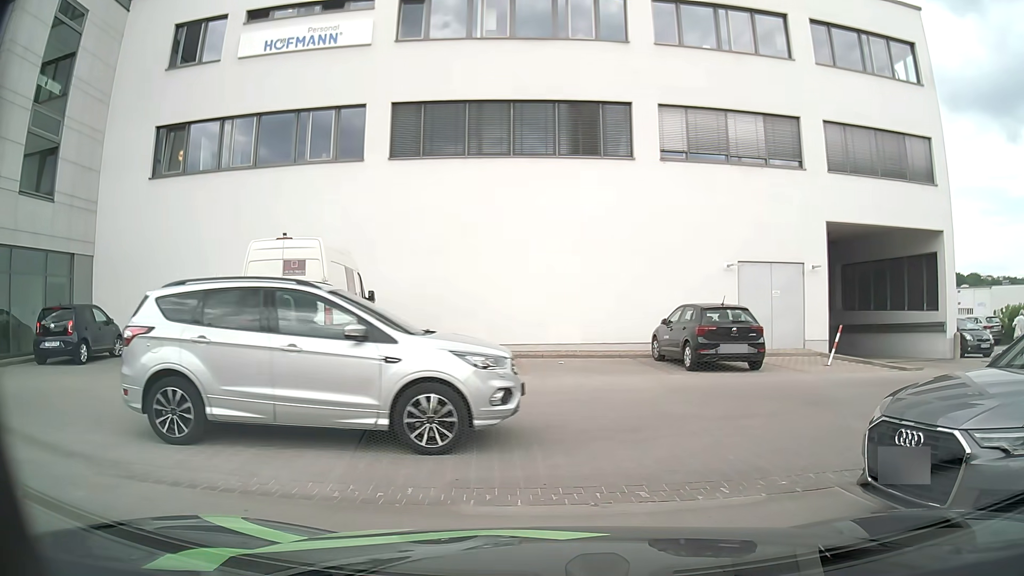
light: Day
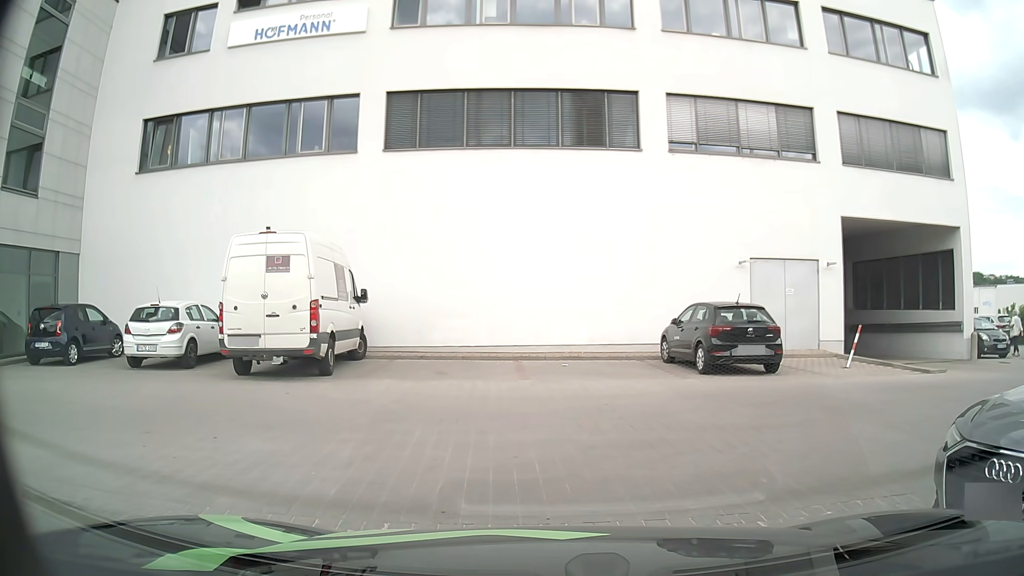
(0.0, +1.0) m; 0°
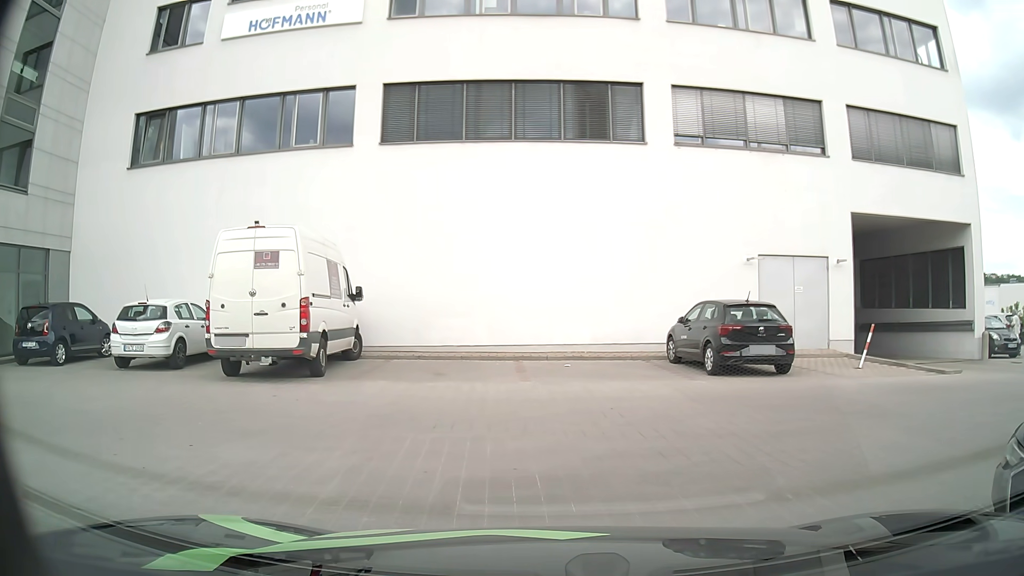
(0.0, +0.6) m; 0°
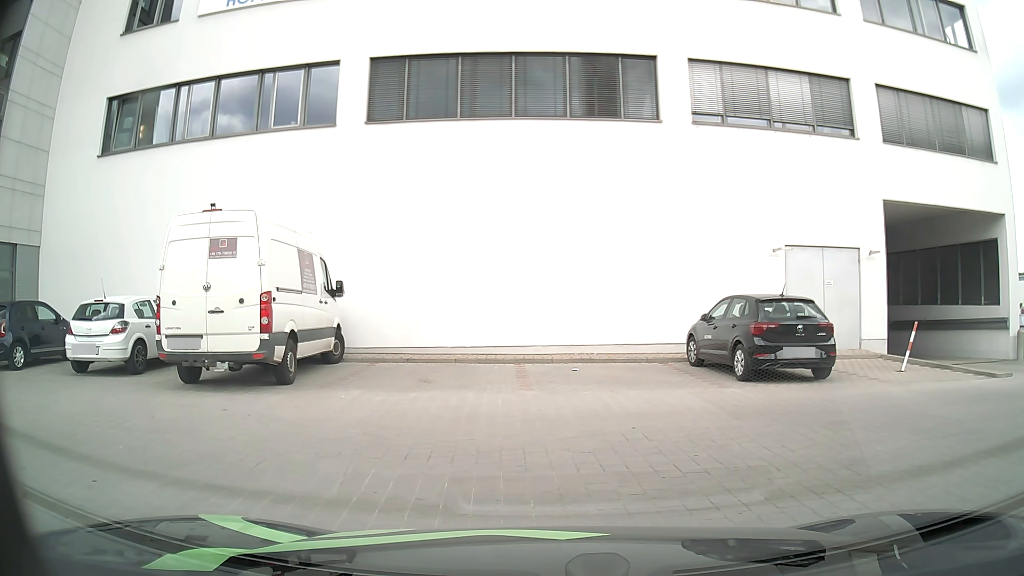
(0.0, +1.8) m; 0°
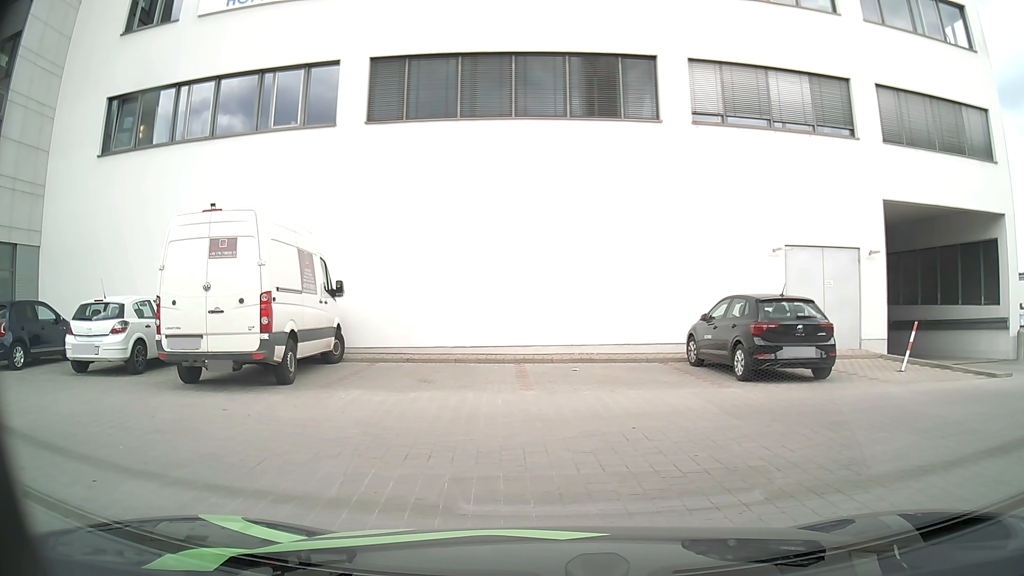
(0.0, 0.0) m; 0°
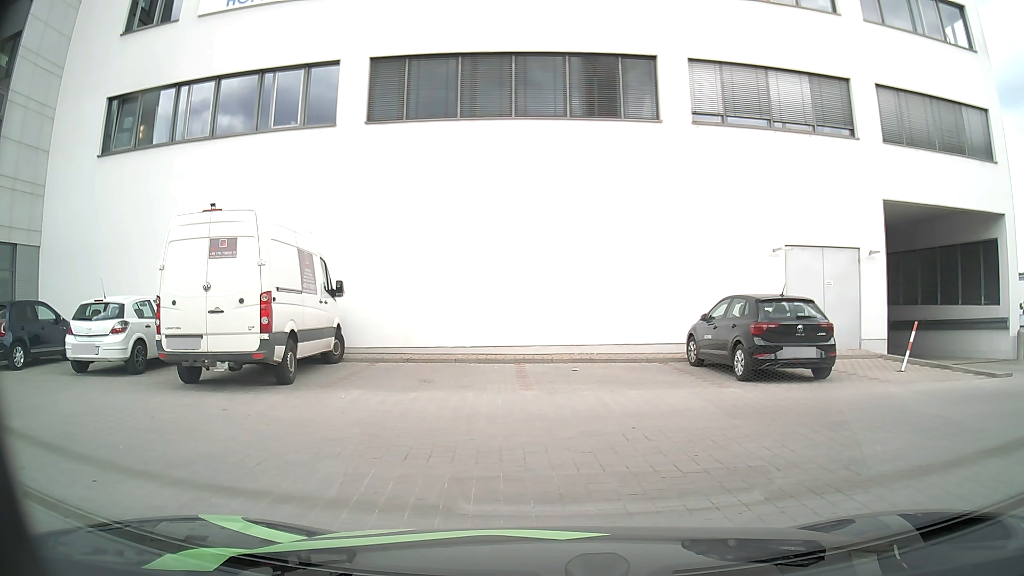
(0.0, 0.0) m; 0°
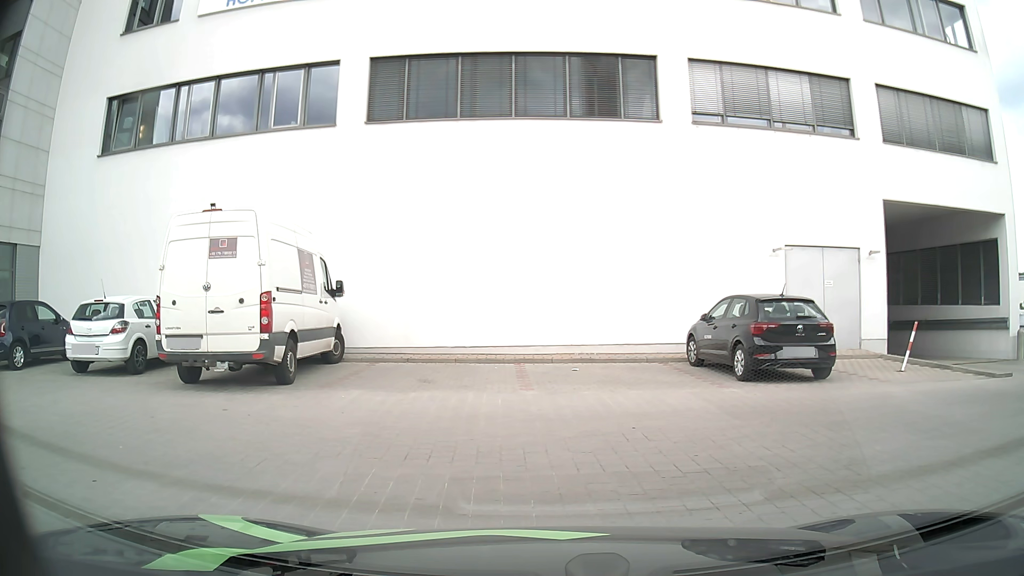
(0.0, 0.0) m; 0°
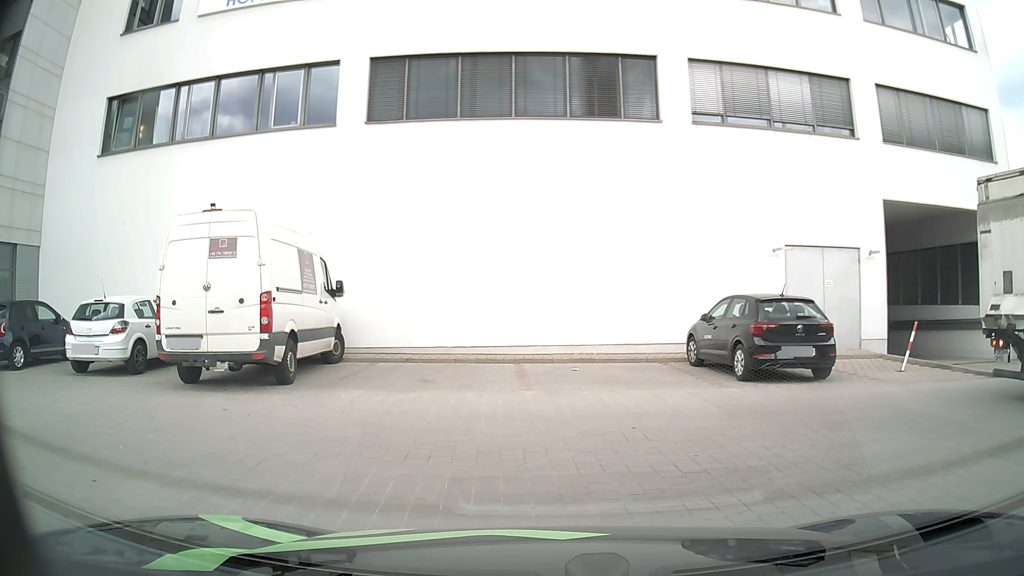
(0.0, 0.0) m; 0°
